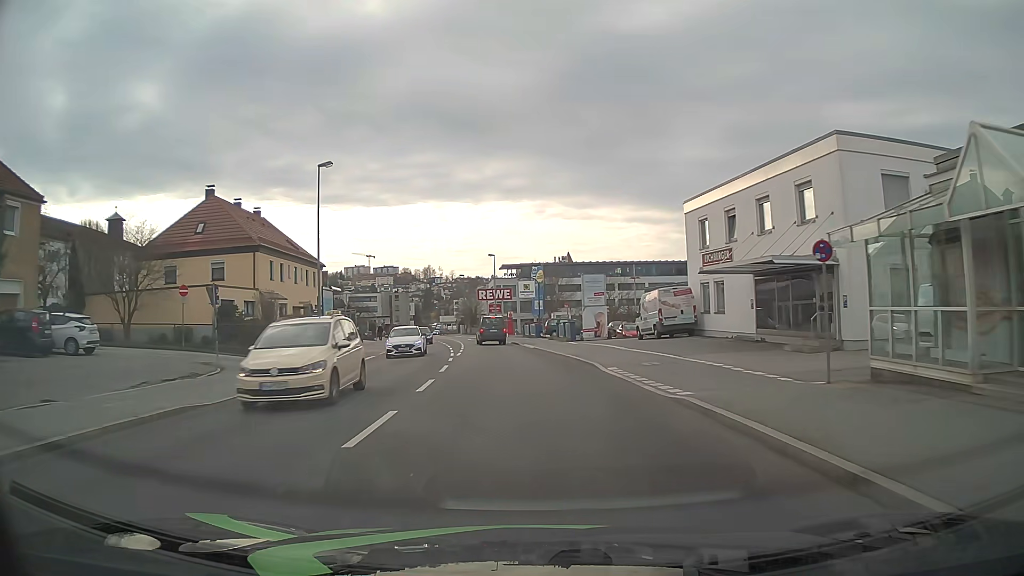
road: tertiary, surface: asphalt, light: Day
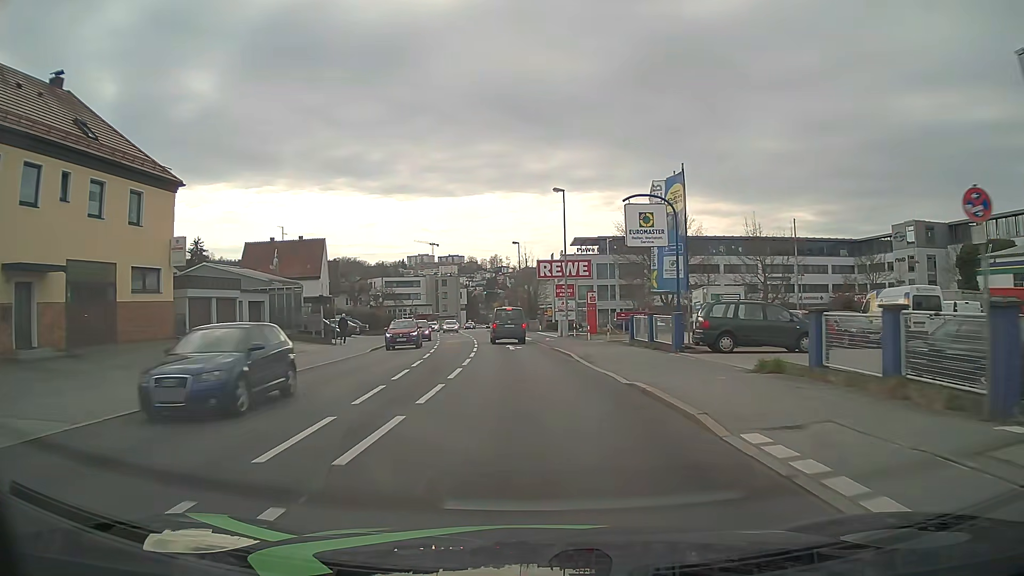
(-2.3, +37.6) m; -6°
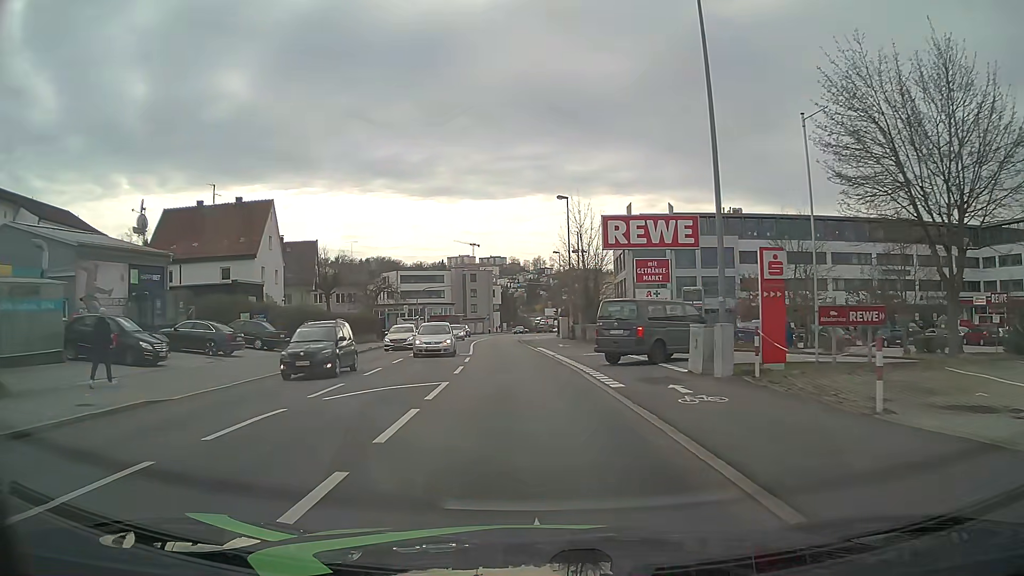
(-1.0, +30.6) m; -4°
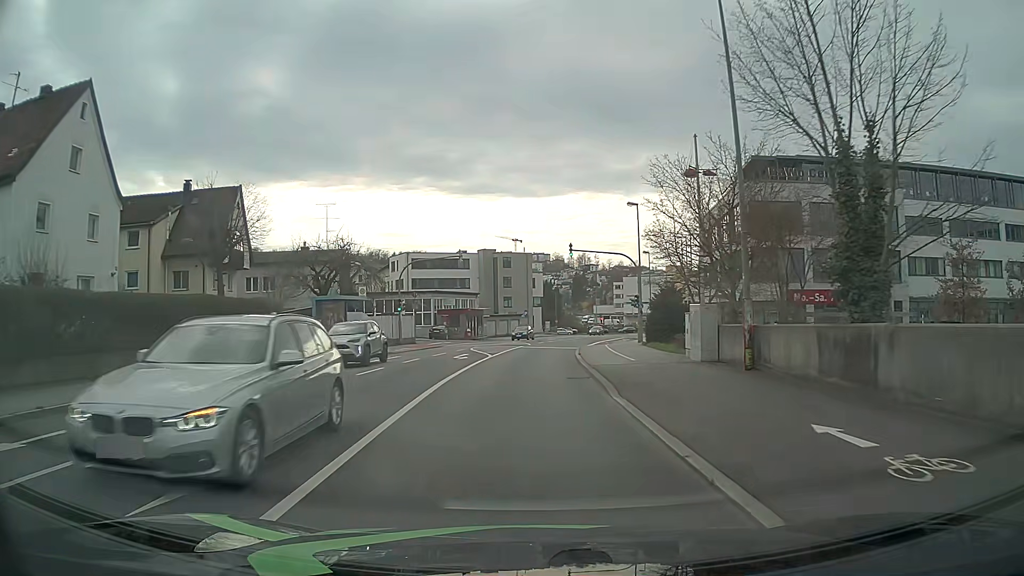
(-1.2, +32.6) m; -4°
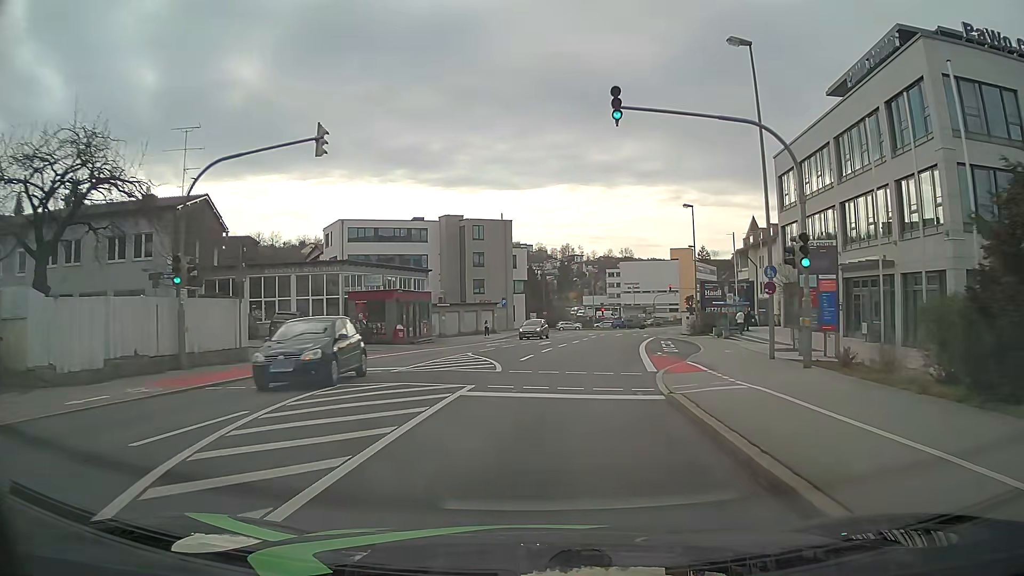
(+0.2, +29.3) m; +2°
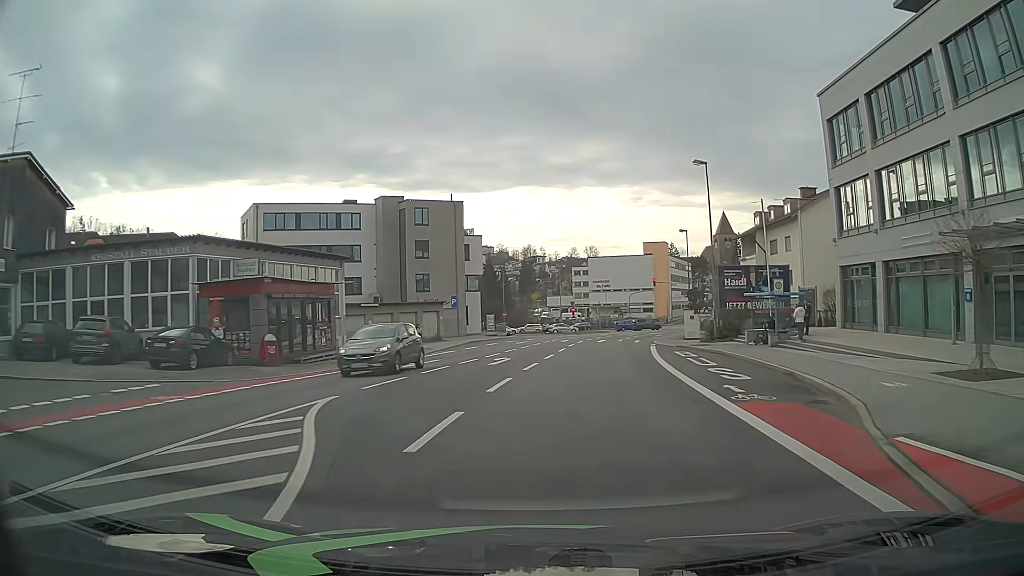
(+0.3, +15.1) m; +3°
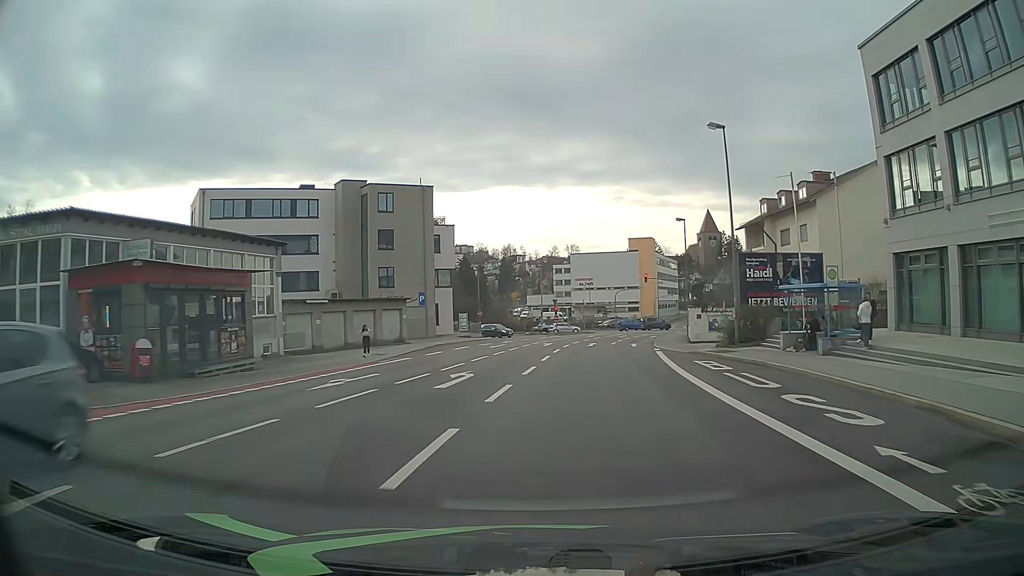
(+0.1, +7.6) m; +1°
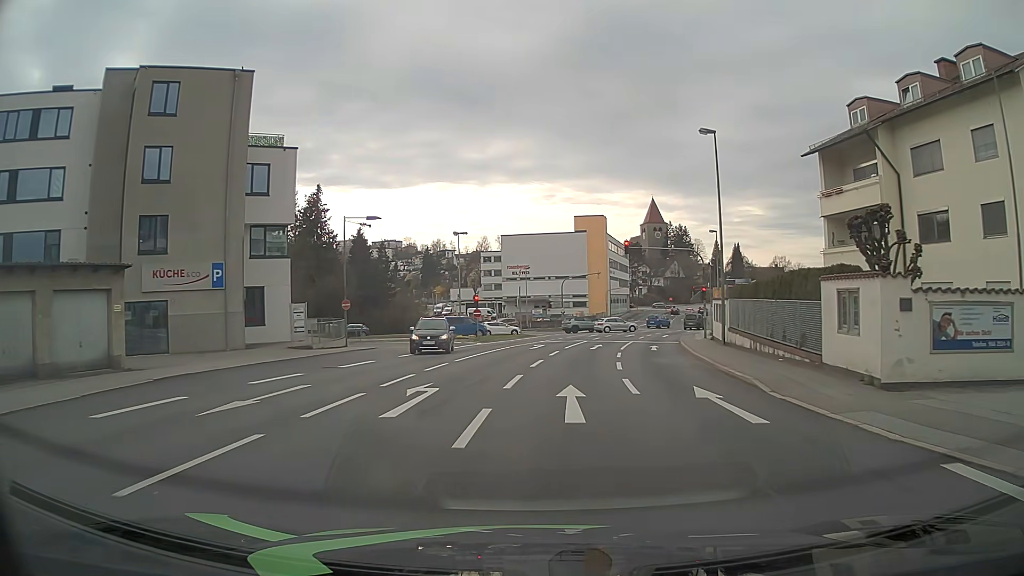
(+1.5, +28.2) m; +6°
(0, +10) (+1, +20) (+2, +30) (+4, +40) (+6, +49) (+9, +59) (+12, +69) (+15, +78) (+18, +88) (+21, +97) m
